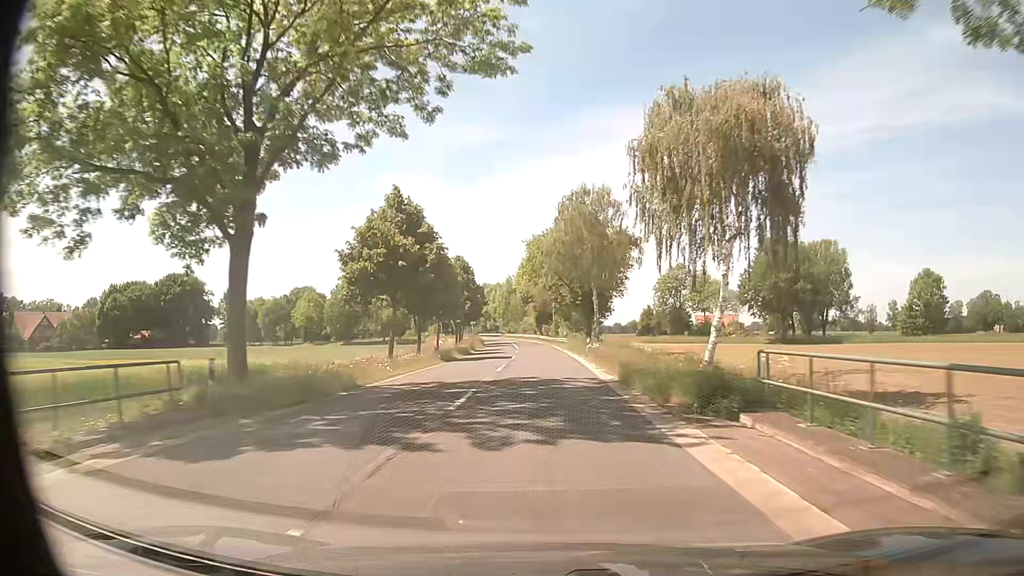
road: secondary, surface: asphalt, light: Day
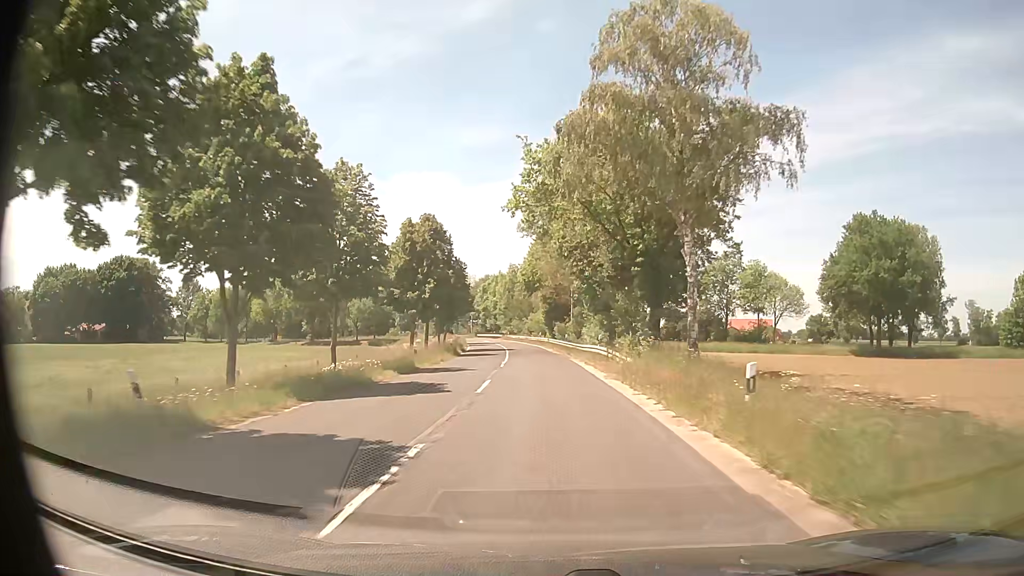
(-0.1, +32.2) m; -1°
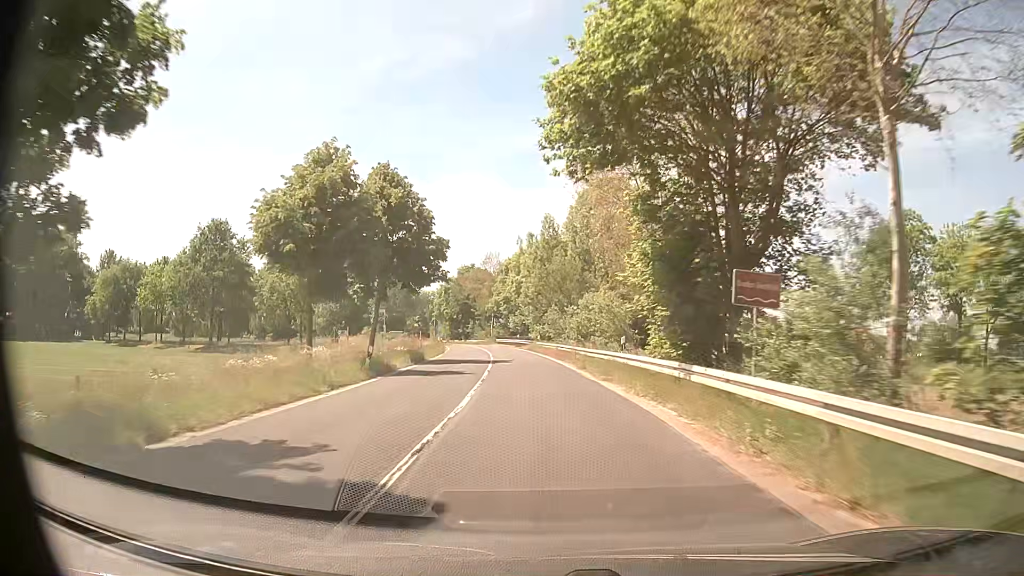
(-1.7, +53.6) m; -4°
(0, +10) (0, +20) (-1, +30) (-2, +40) (-2, +50) (-4, +60) (-5, +70) (-7, +80) (-8, +89) (-10, +99) m
